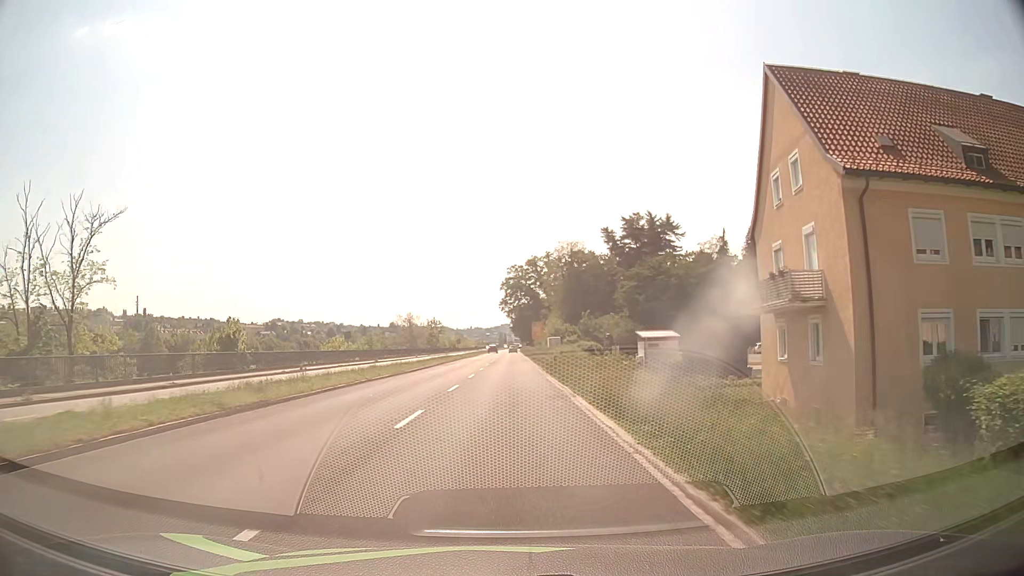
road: primary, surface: asphalt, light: Day
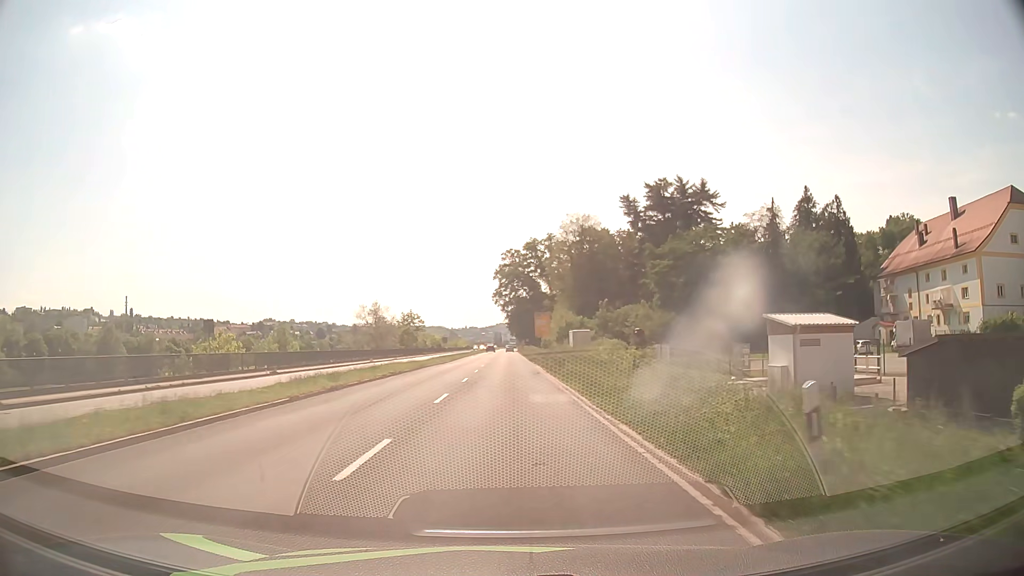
(+0.1, +31.5) m; 0°
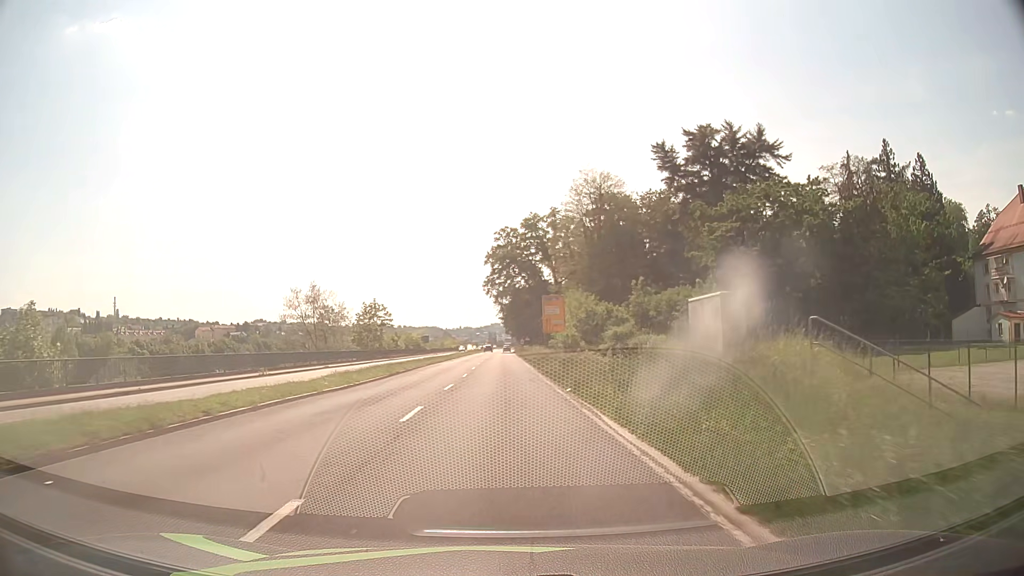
(+0.2, +31.3) m; +1°
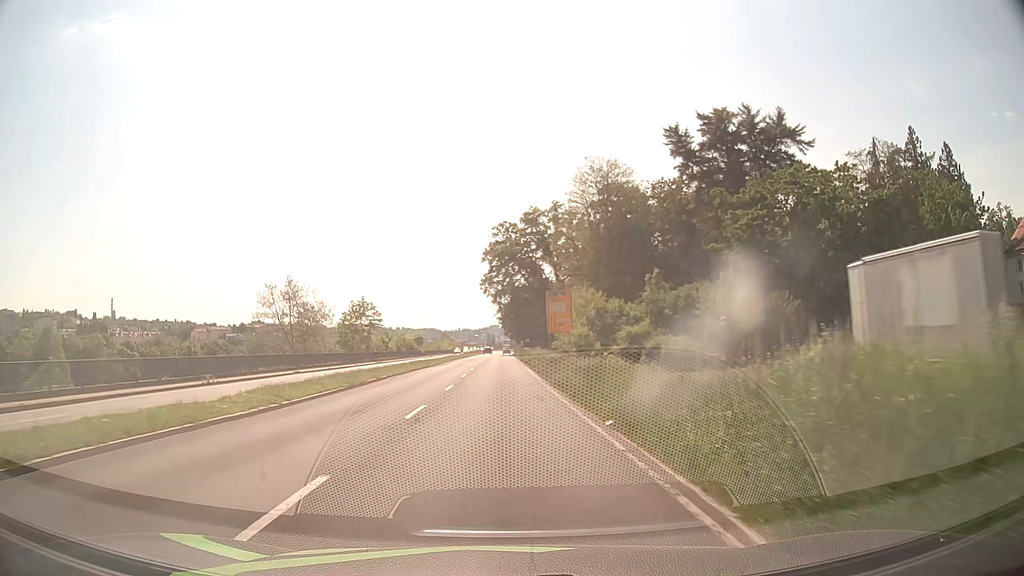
(0.0, +7.8) m; 0°
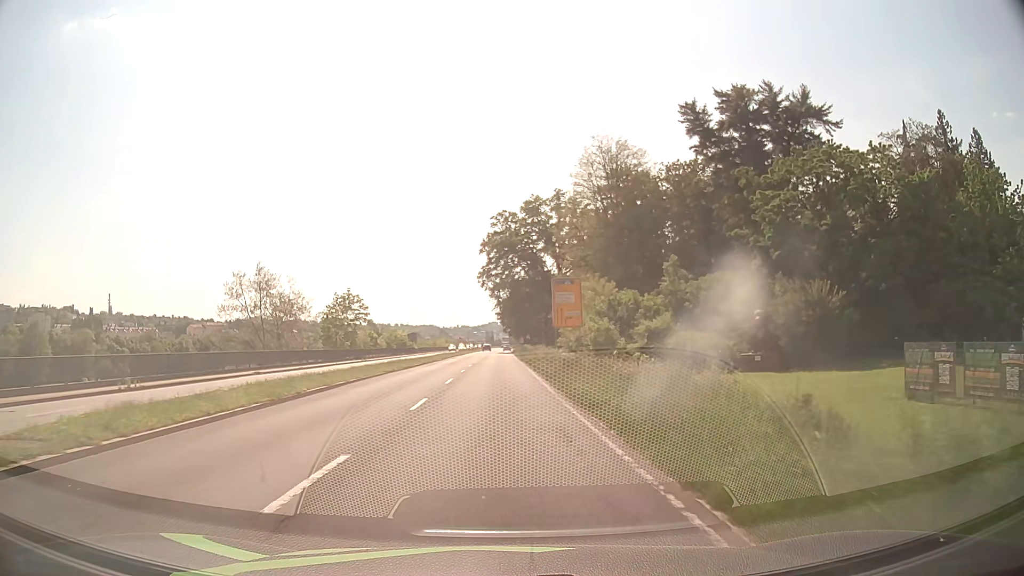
(0.0, +7.8) m; 0°
